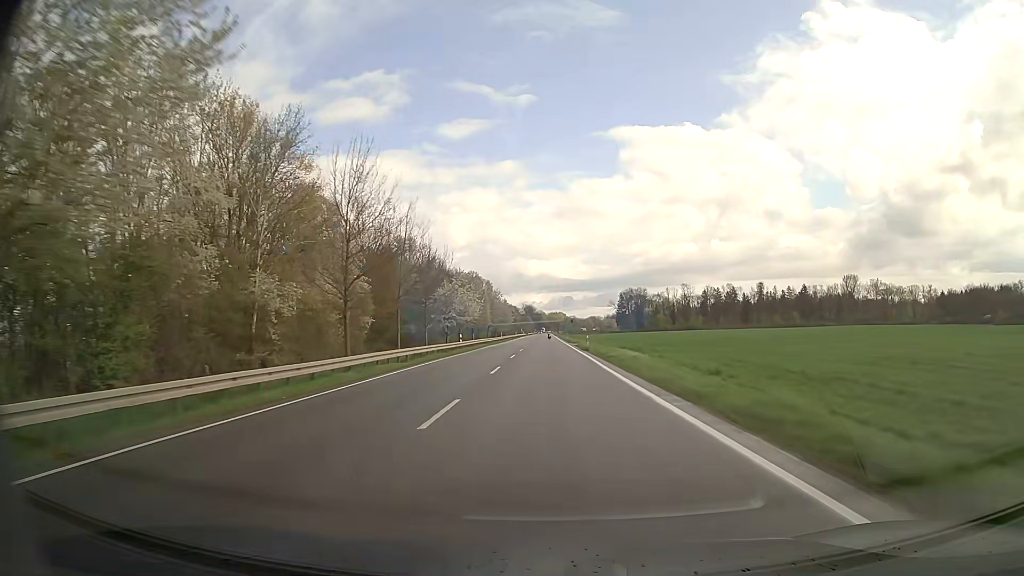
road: secondary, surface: asphalt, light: Day
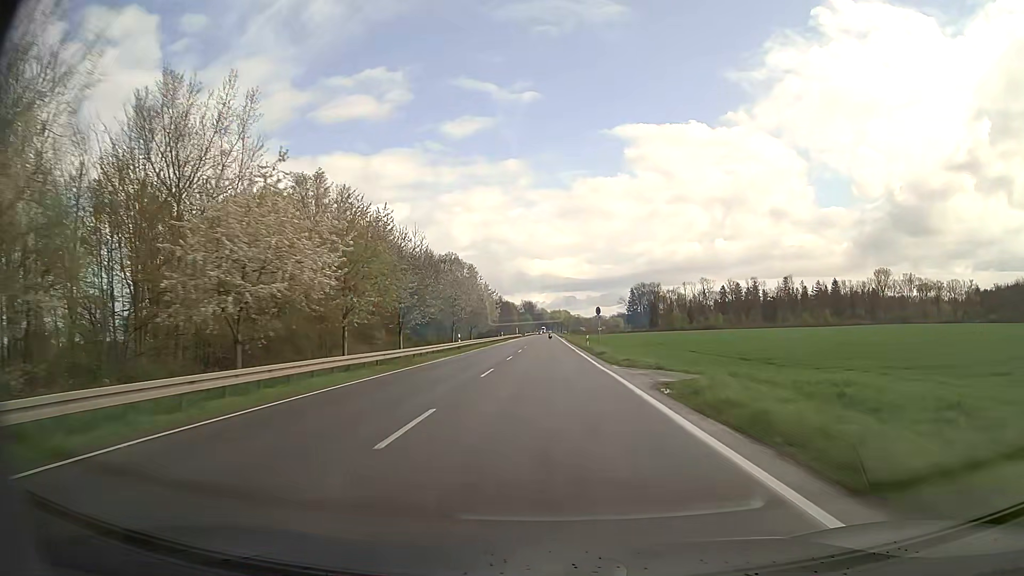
(-0.1, +49.9) m; 0°
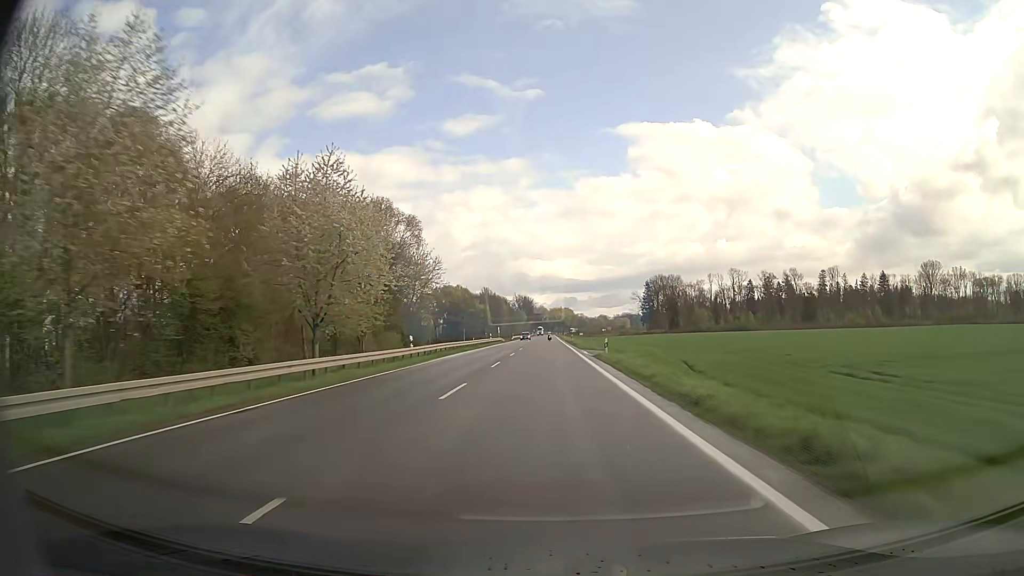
(0.0, +66.8) m; 0°
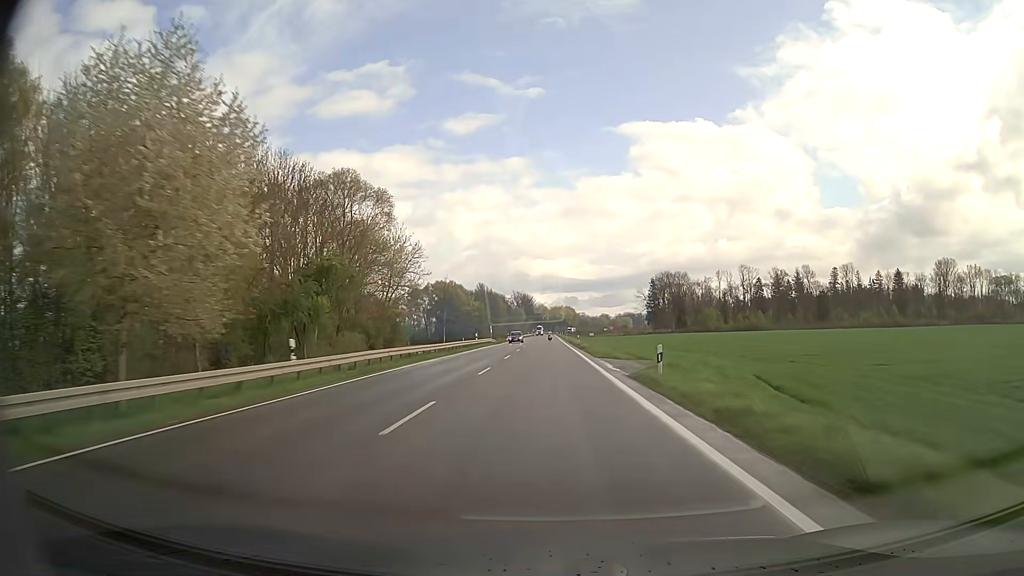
(0.0, +16.7) m; 0°
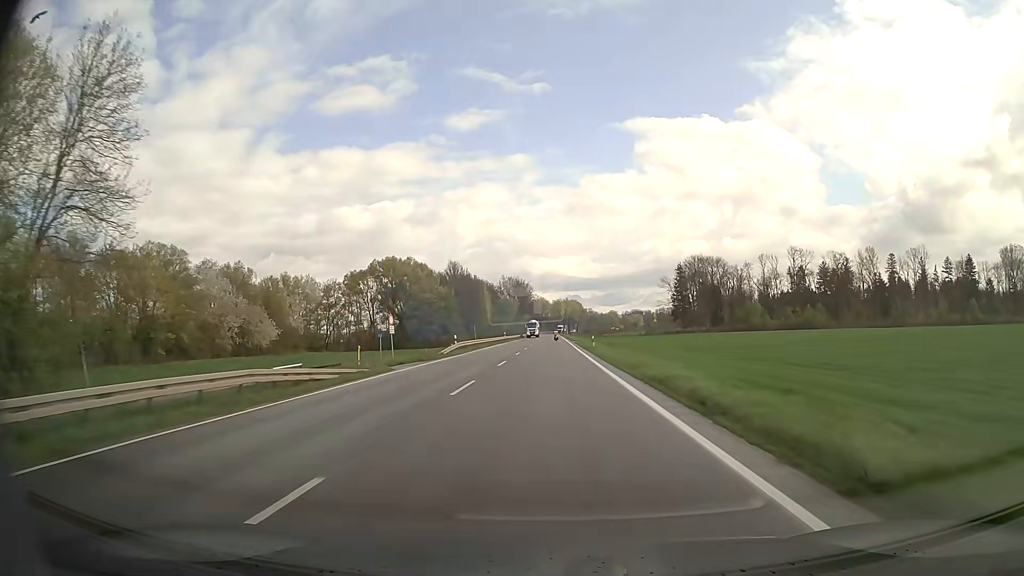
(-0.2, +66.8) m; 0°
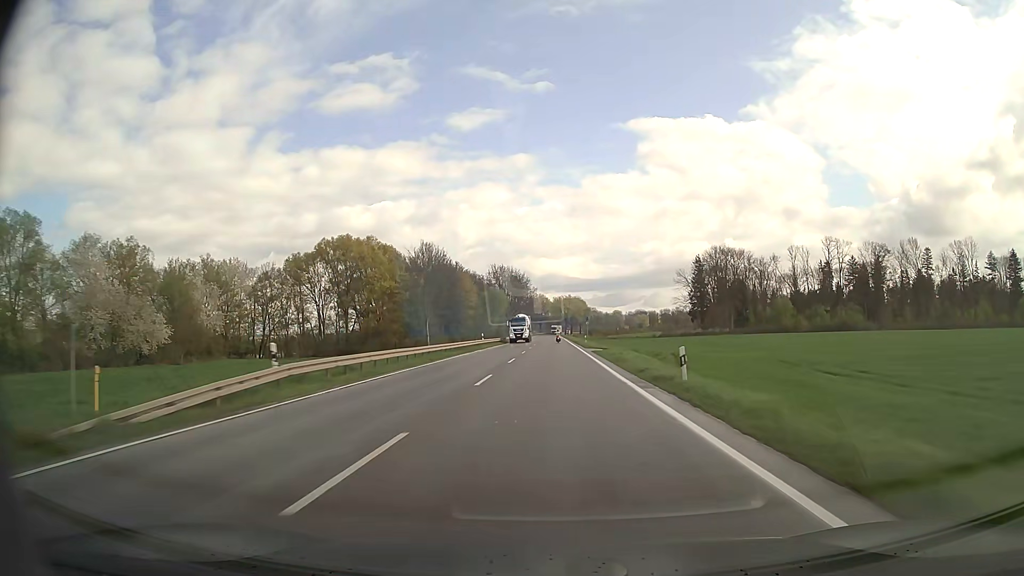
(-0.1, +33.4) m; 0°
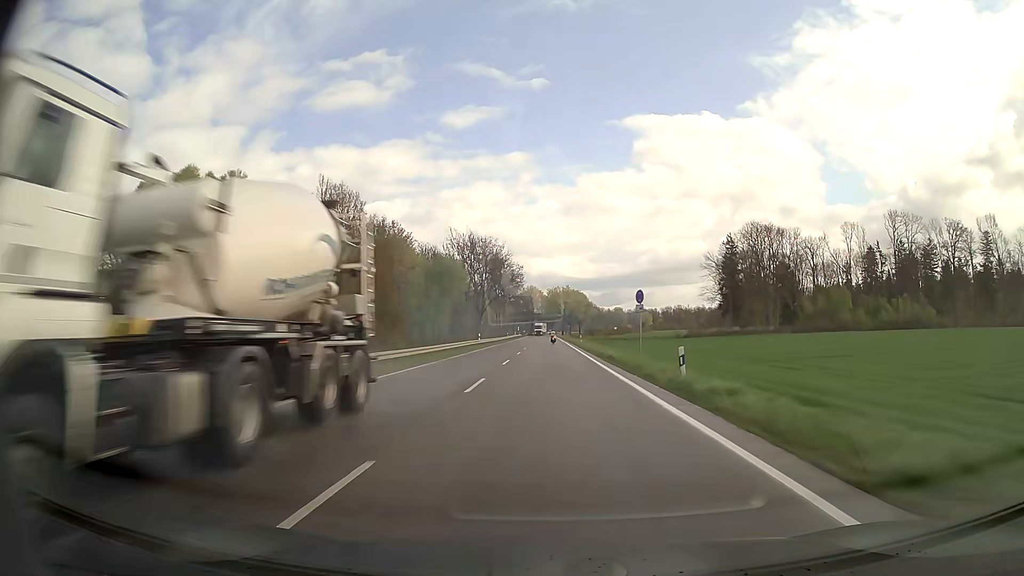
(+0.2, +50.2) m; +1°
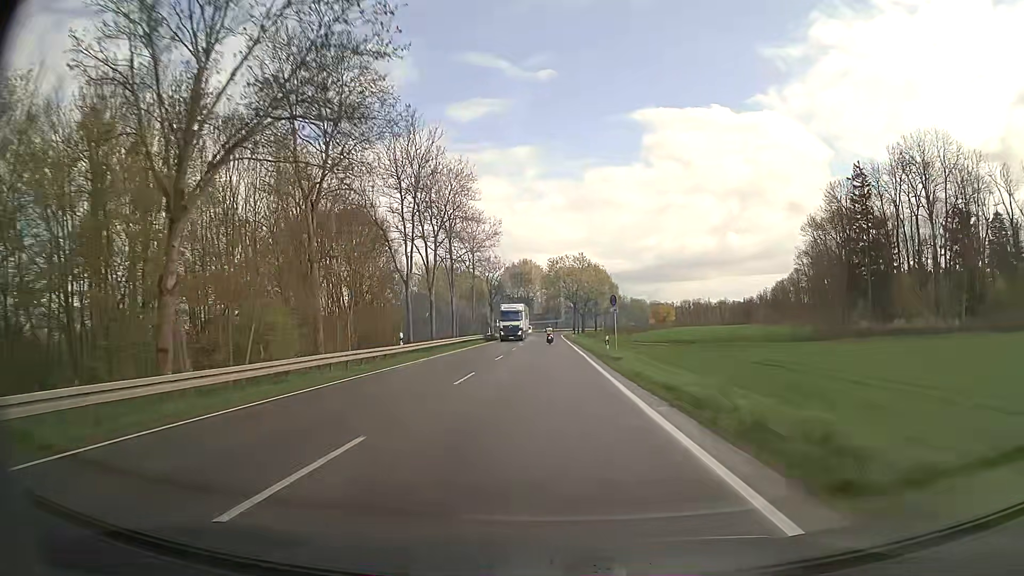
(+0.2, +82.9) m; 0°
(0, +10) (0, +20) (0, +30) (0, +40) (0, +50) (0, +60) (0, +70) (0, +80) (0, +90) (0, +100) m
